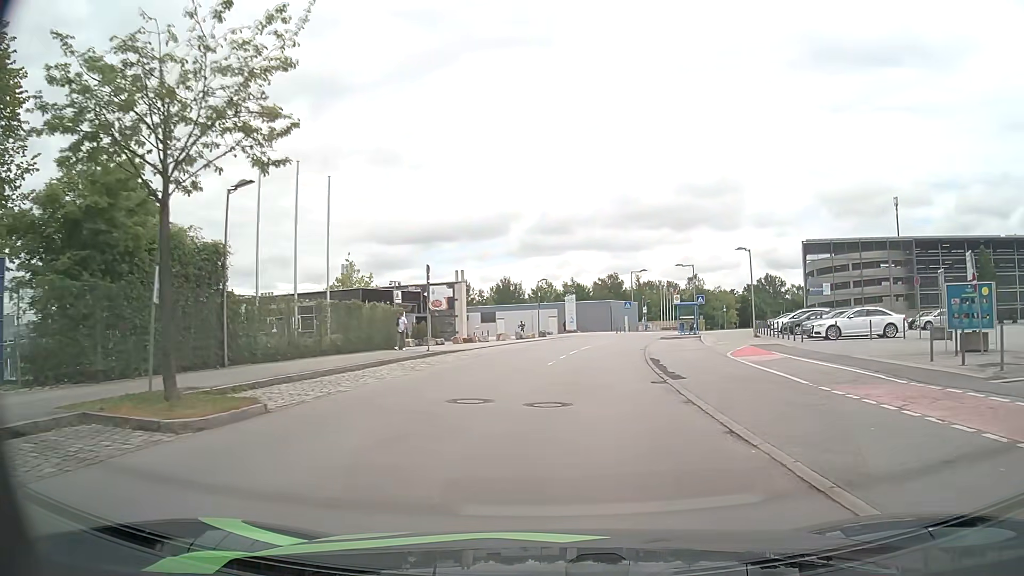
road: residential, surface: asphalt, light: Day
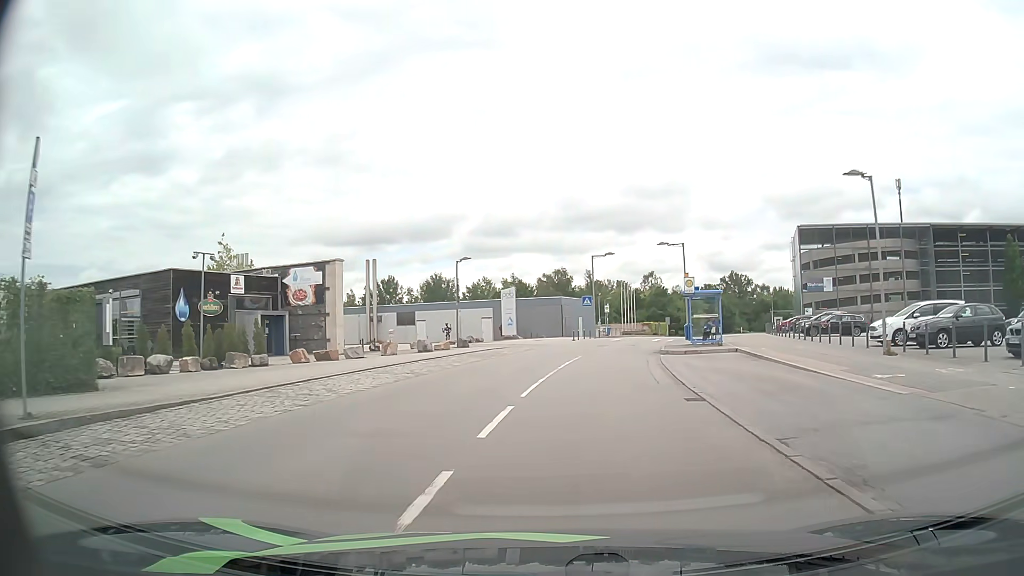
(+0.8, +21.5) m; +5°
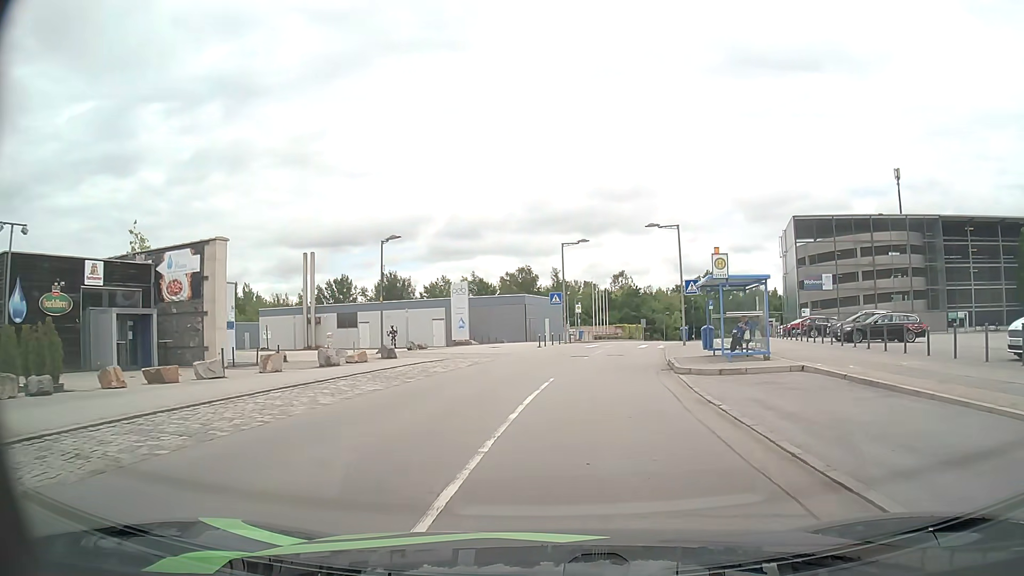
(+0.2, +10.6) m; +3°
